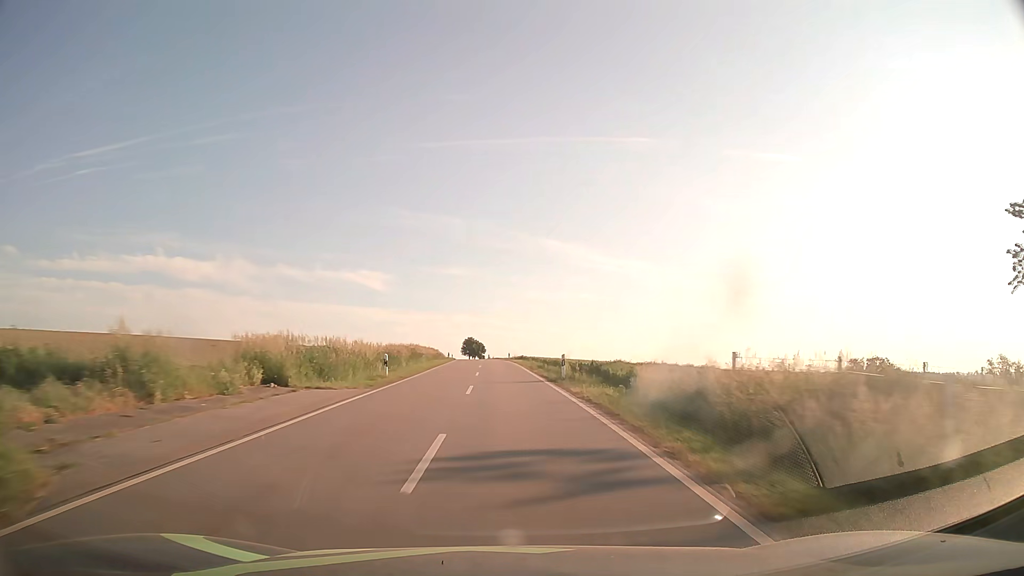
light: Day
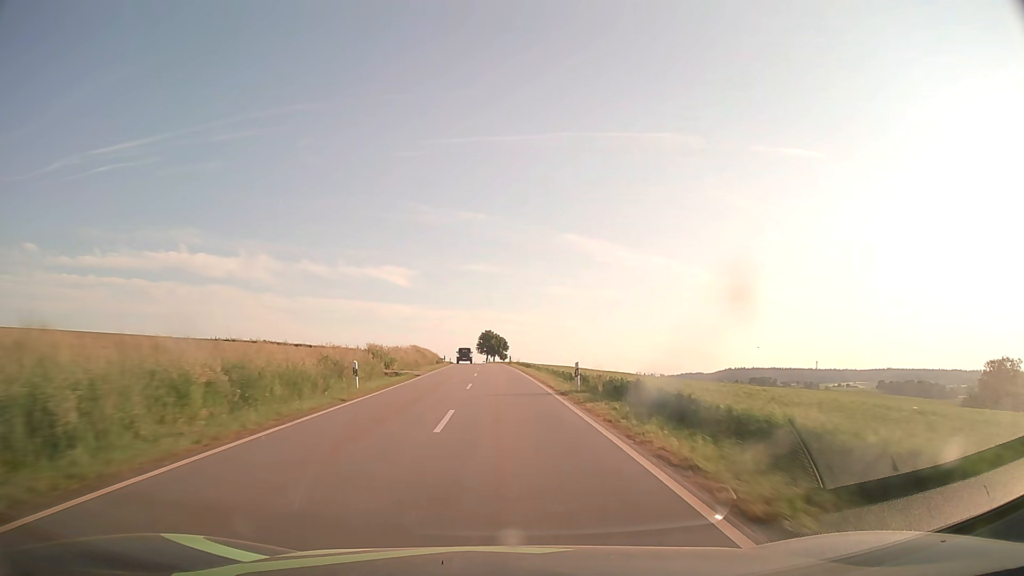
(-1.0, +56.3) m; -2°
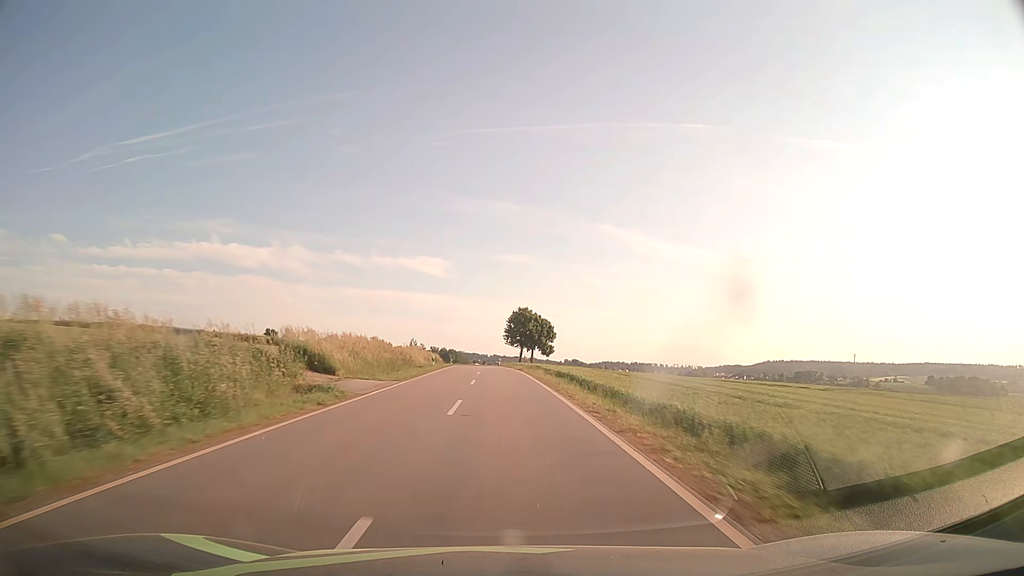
(-1.8, +70.4) m; -3°
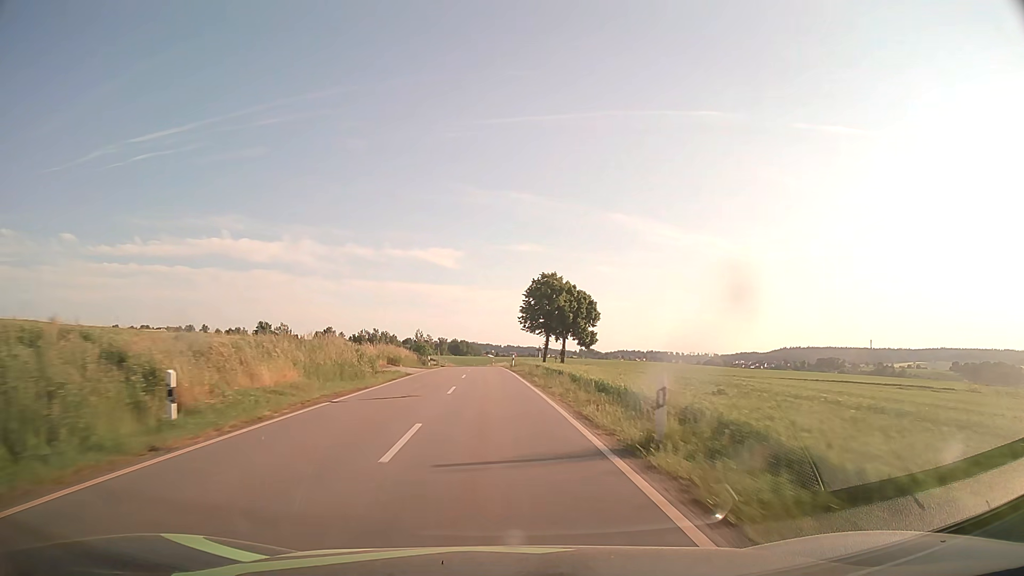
(-0.3, +42.3) m; -1°
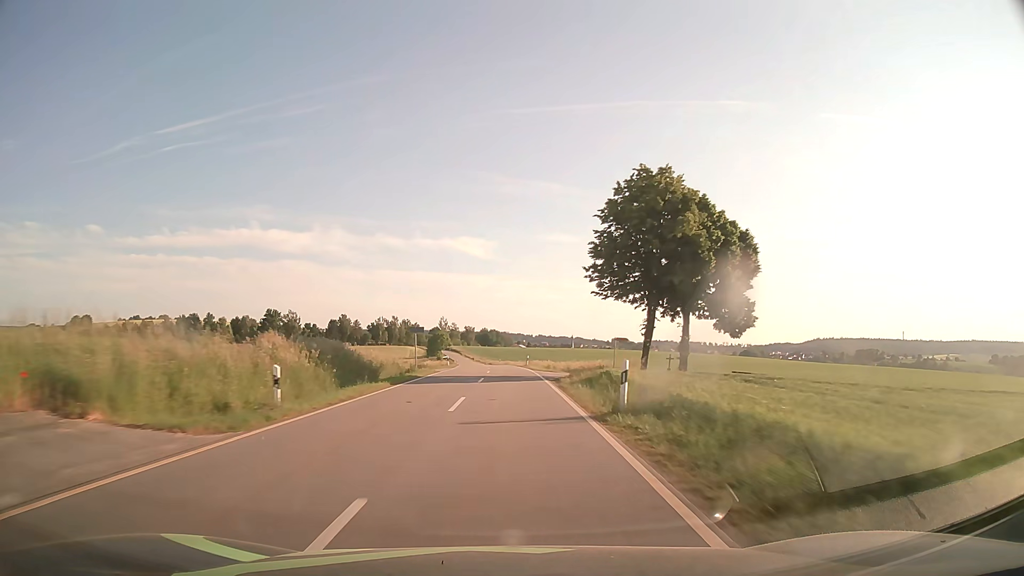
(-1.1, +42.4) m; -3°
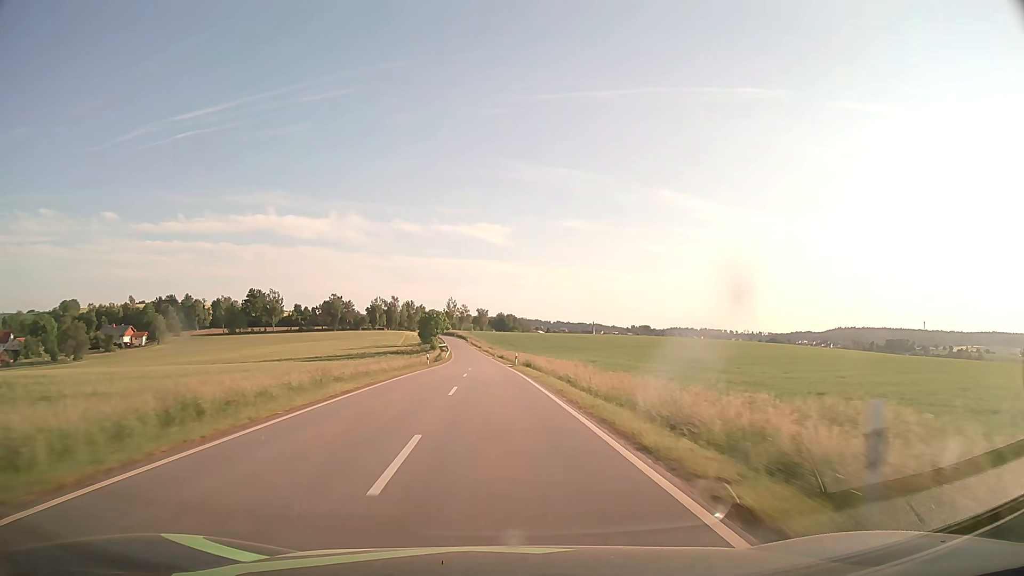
(-0.4, +56.8) m; -1°
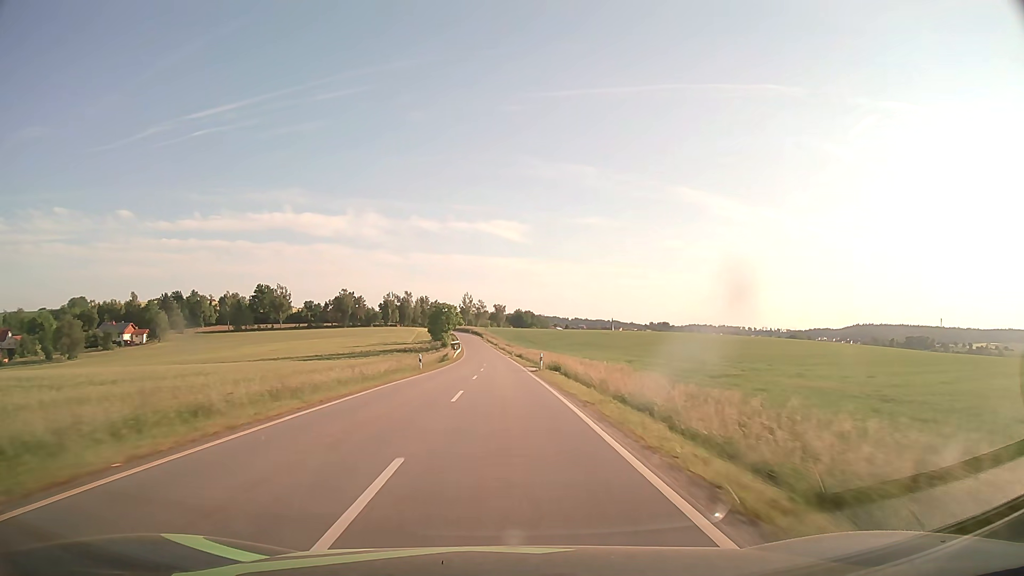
(-0.2, +14.2) m; -2°
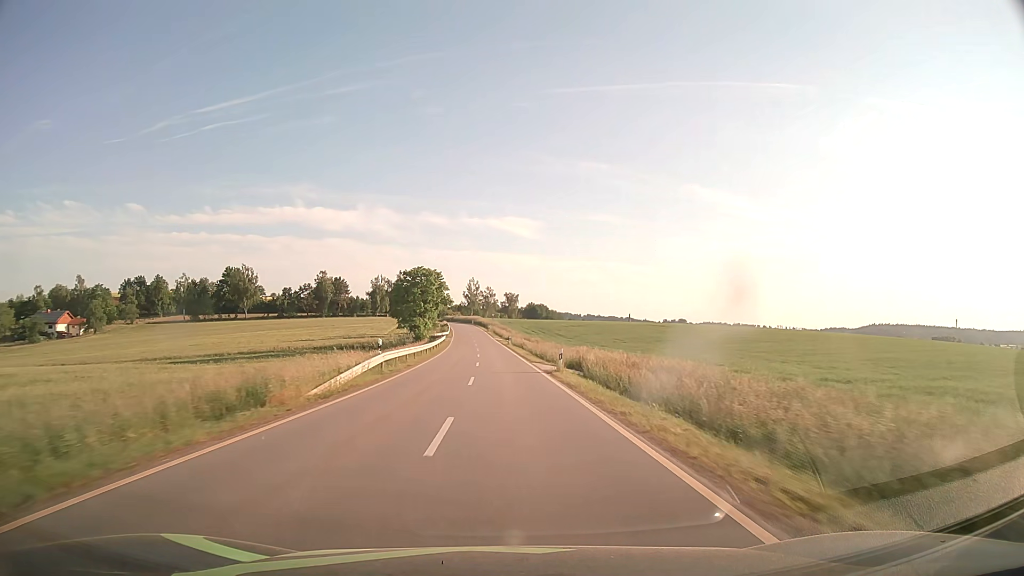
(-1.1, +57.0) m; -1°
(0, +10) (0, +20) (0, +30) (-1, +40) (-1, +50) (-1, +60) (-2, +70) (-3, +80) (-3, +90) (-4, +100) m
